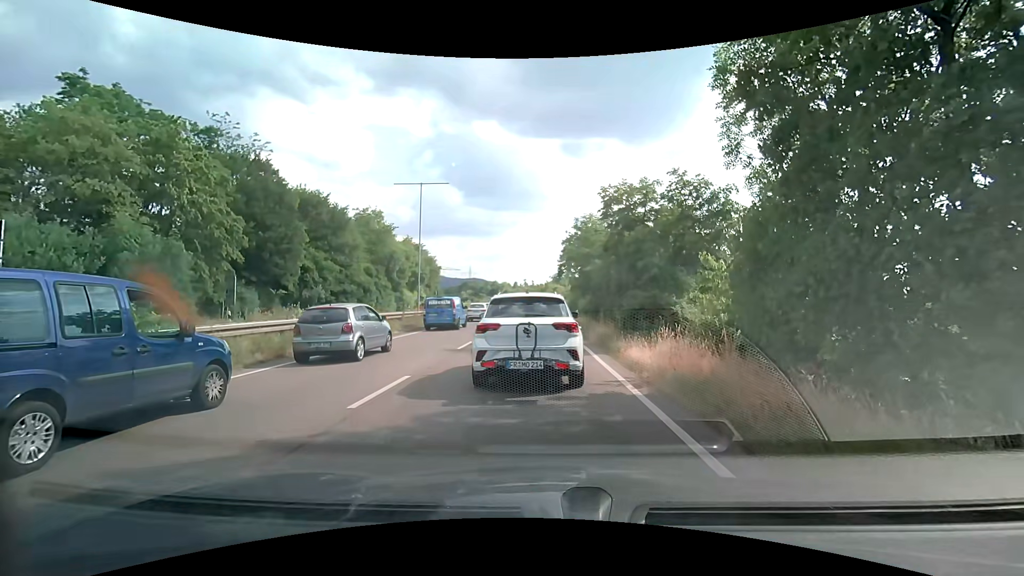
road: trunk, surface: asphalt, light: Day
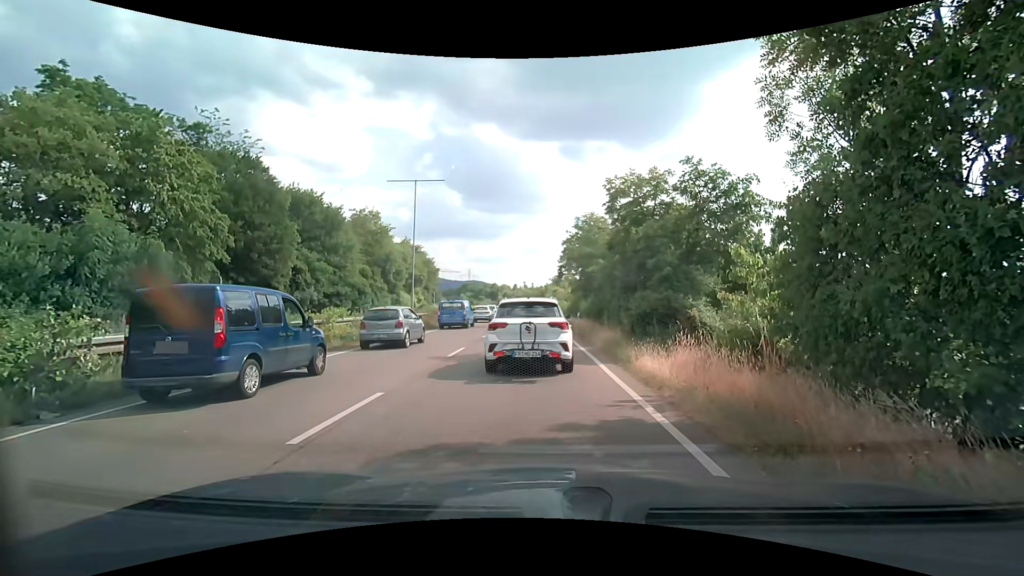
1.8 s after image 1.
(0.0, +1.5) m; 0°
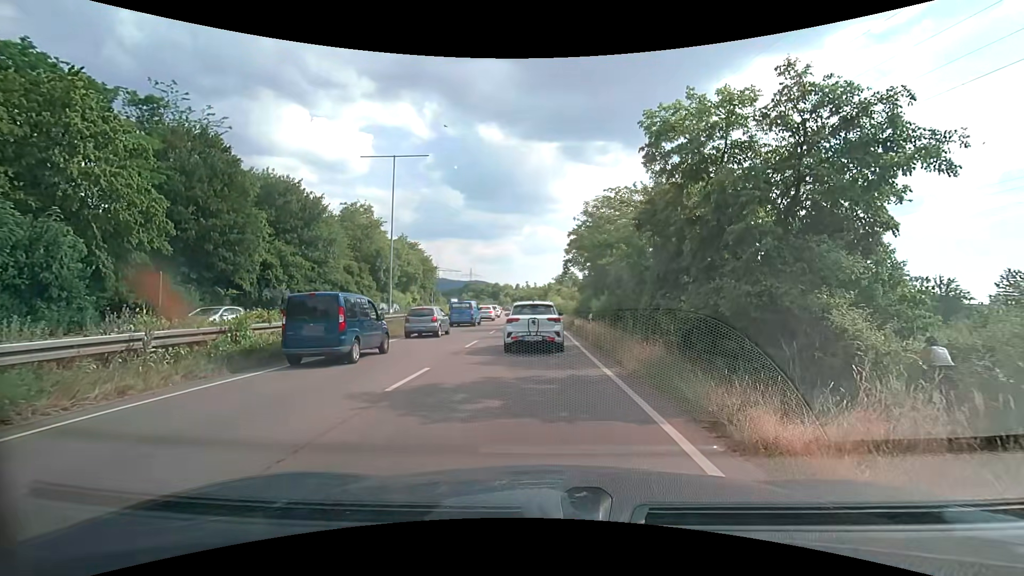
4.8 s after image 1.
(+0.1, +5.9) m; +2°
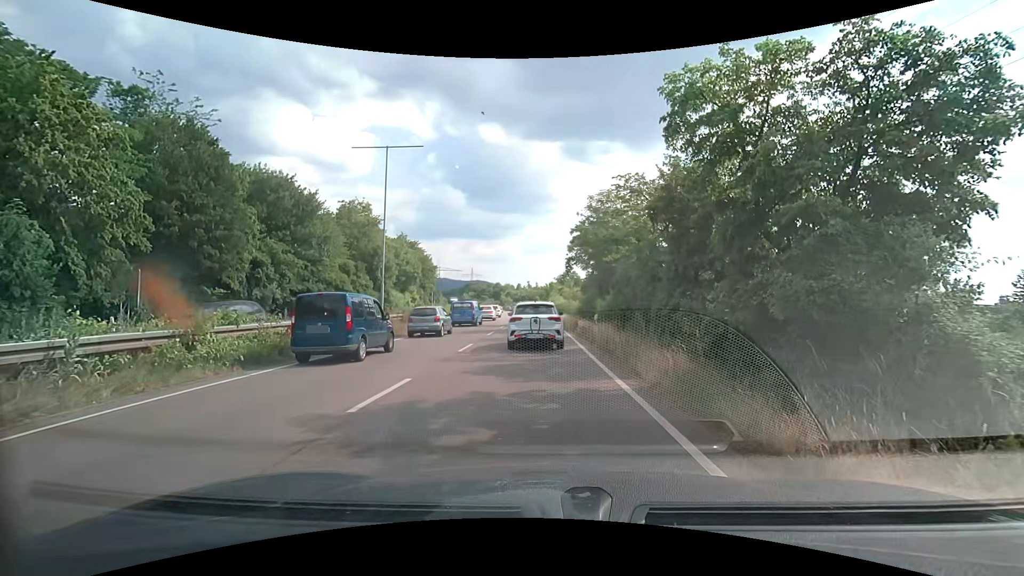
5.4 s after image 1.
(0.0, +1.7) m; -1°
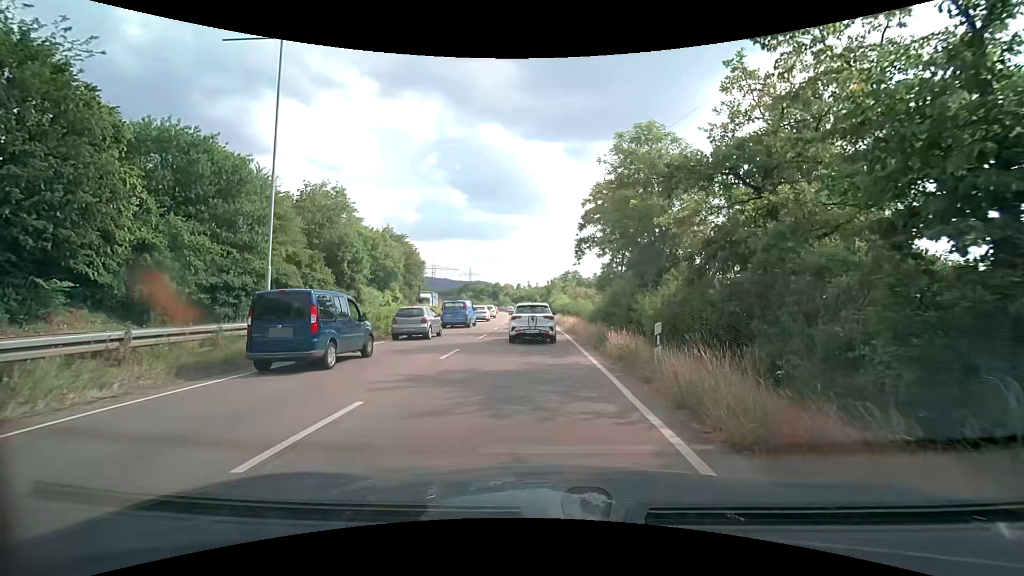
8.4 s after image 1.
(-0.1, +11.6) m; -1°
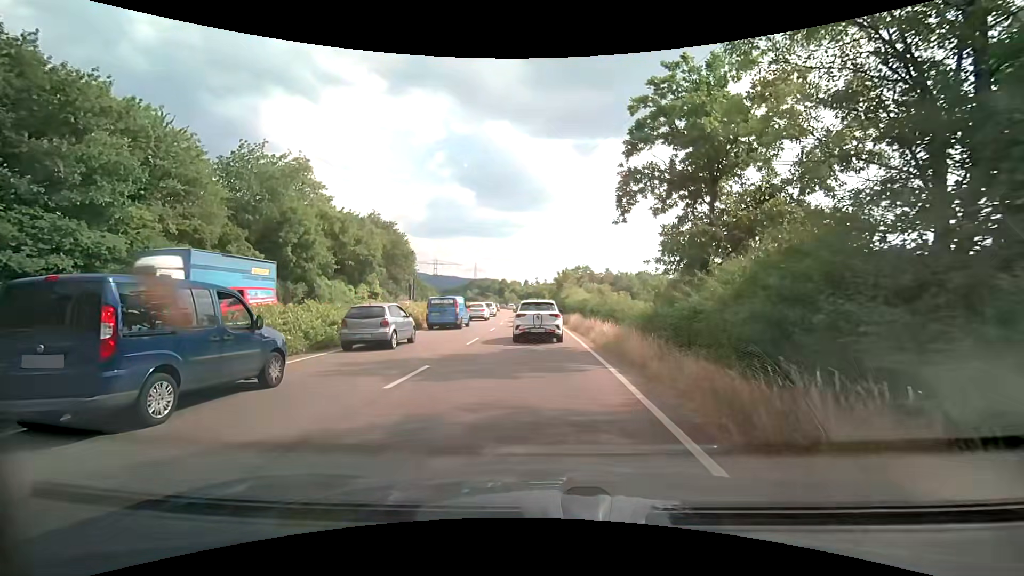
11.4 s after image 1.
(0.0, +14.1) m; 0°
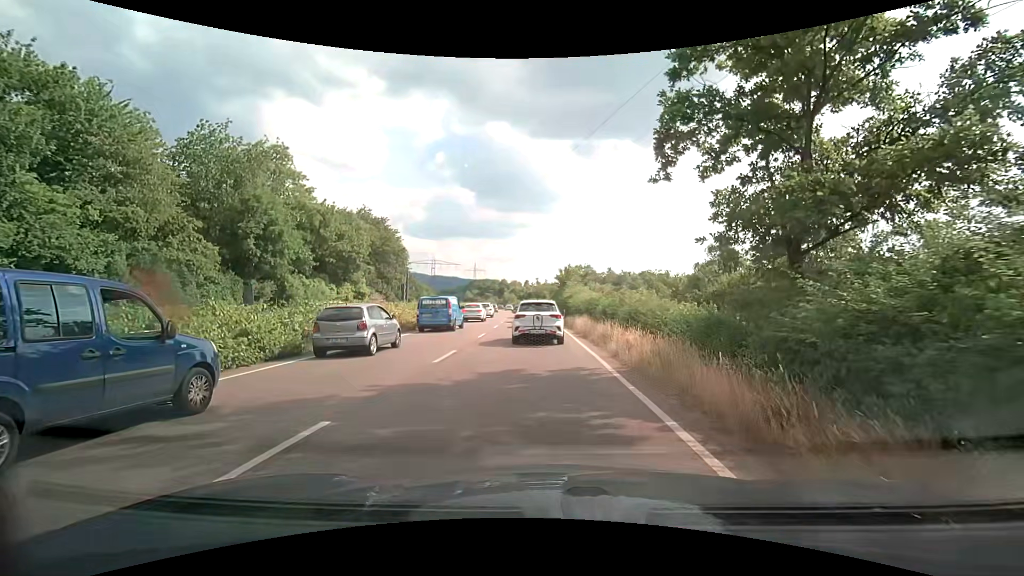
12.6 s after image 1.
(0.0, +5.3) m; 0°
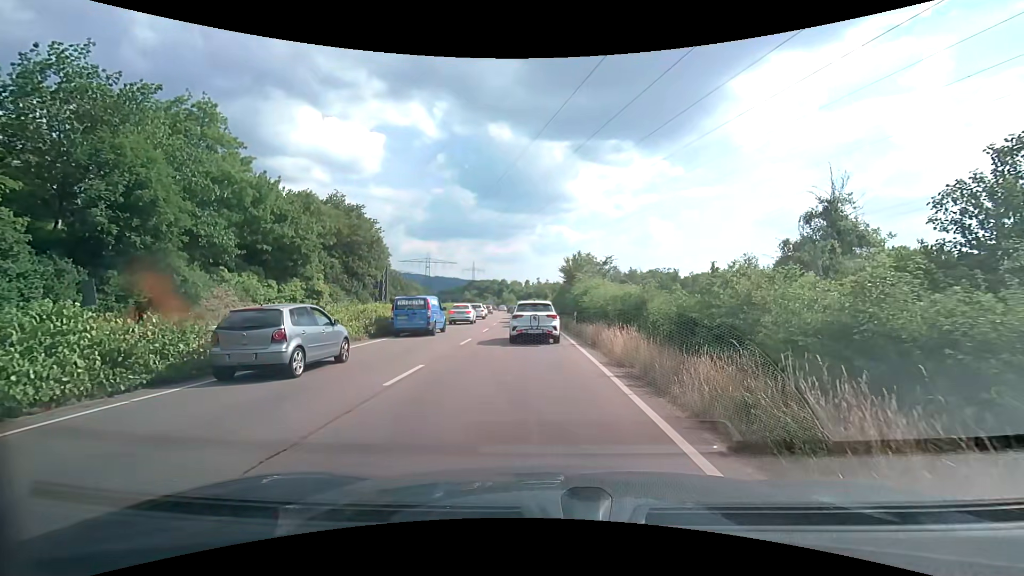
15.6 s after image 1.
(-0.1, +12.4) m; +1°
(0, +10) (-1, +20) (-1, +30) (-2, +40) (-3, +50) (-4, +60) (-5, +70) (-6, +80) (-7, +90) (-9, +100) m
